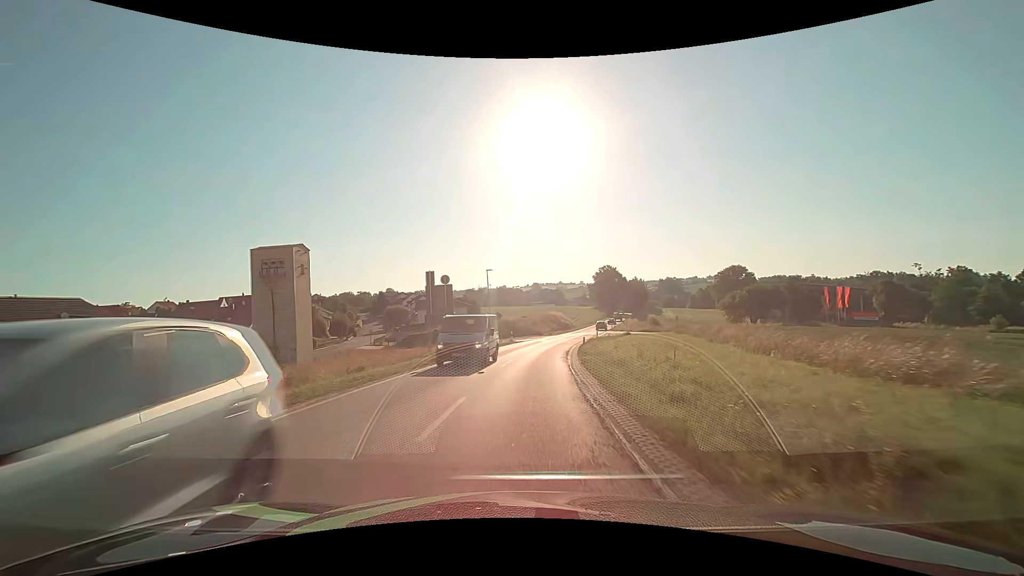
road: secondary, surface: asphalt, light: Day
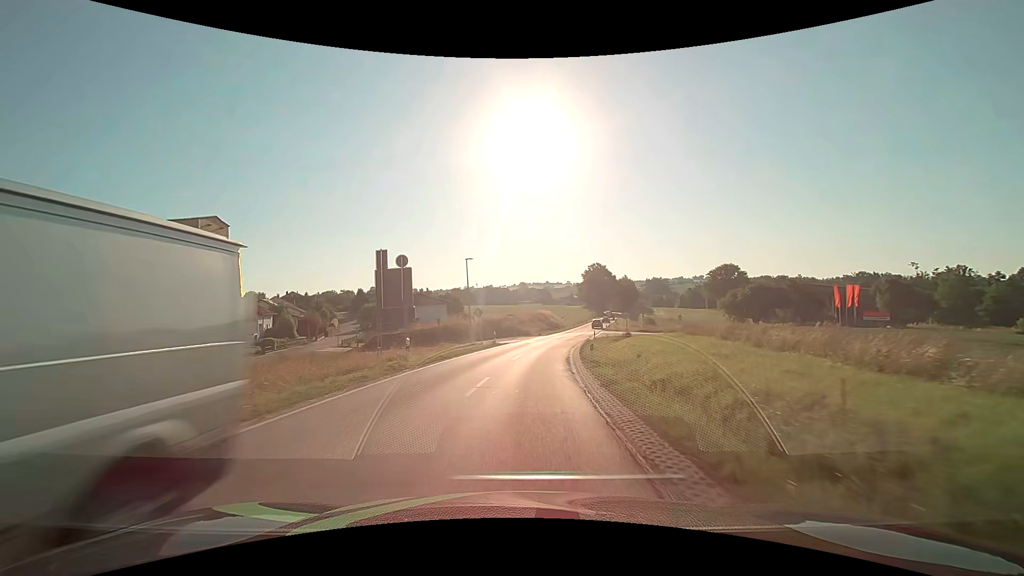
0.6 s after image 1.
(+0.1, +8.3) m; +1°
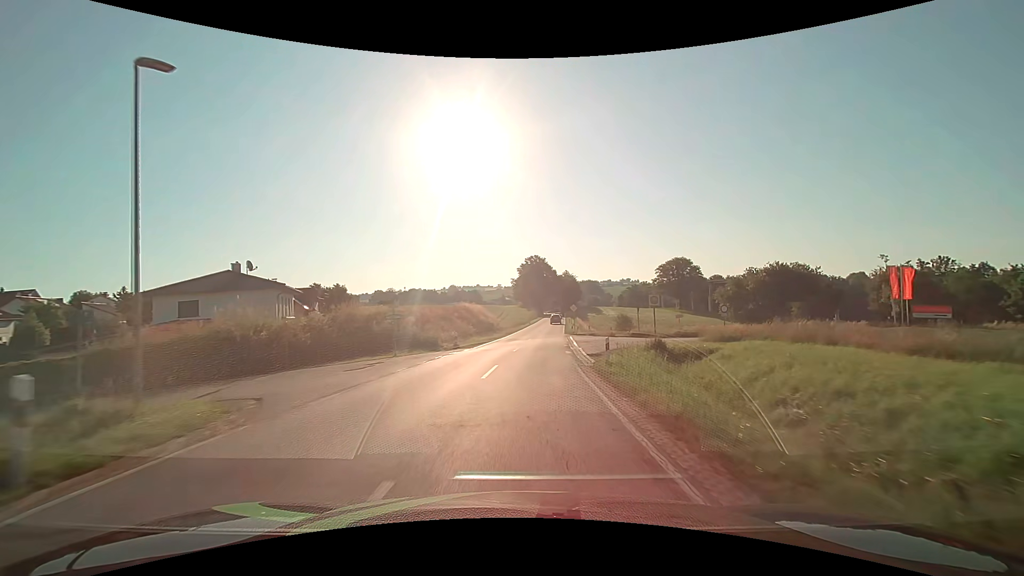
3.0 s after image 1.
(+2.2, +34.3) m; +8°
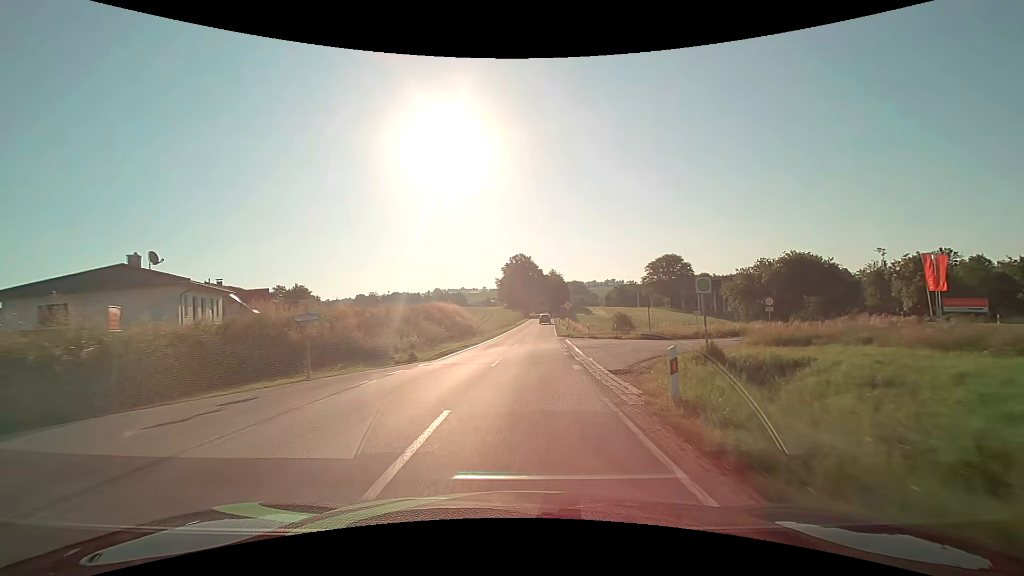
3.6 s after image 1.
(+0.1, +8.8) m; +1°
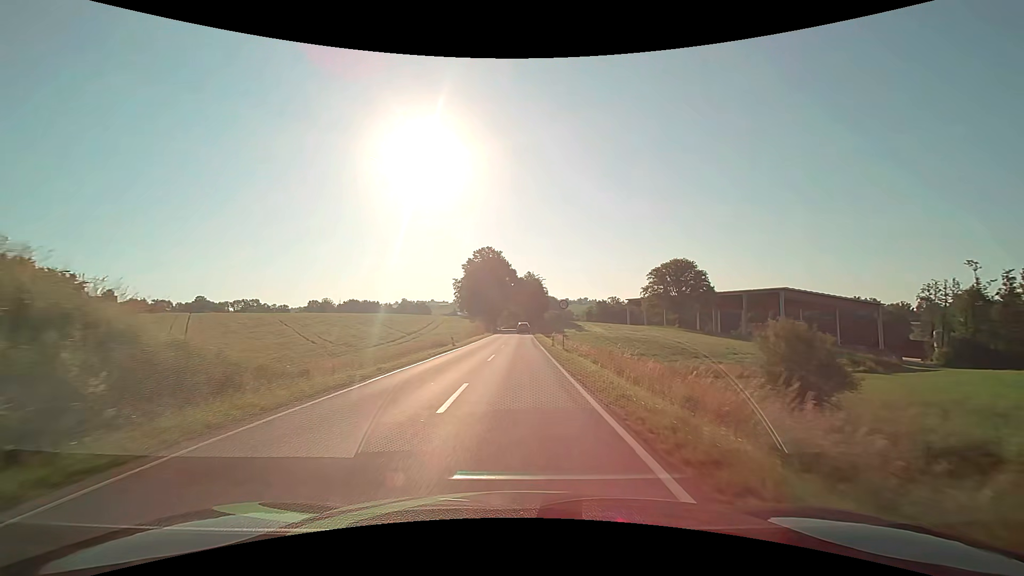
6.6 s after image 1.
(+2.0, +45.2) m; +4°
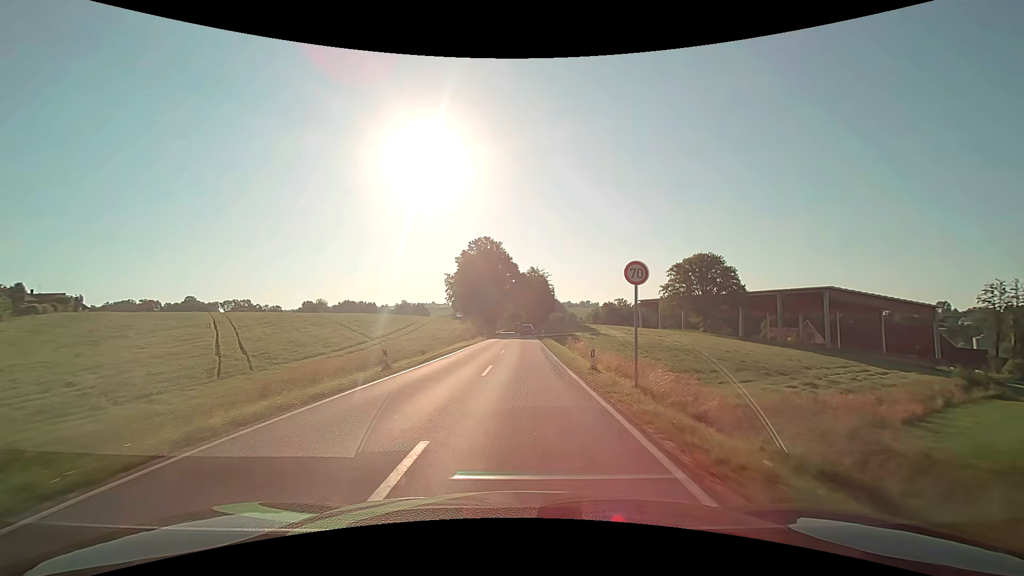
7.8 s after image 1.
(0.0, +18.5) m; 0°
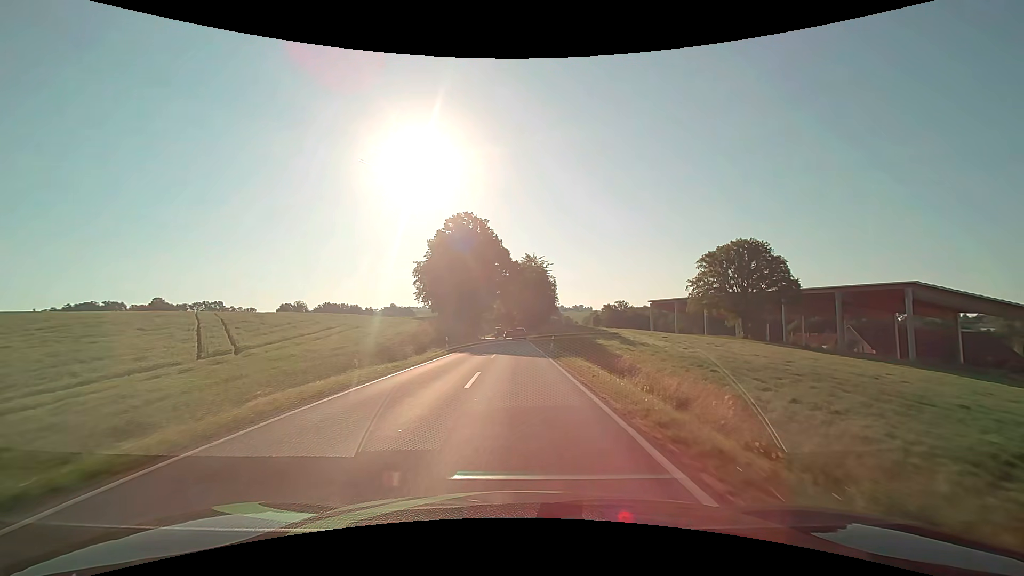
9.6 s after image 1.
(+0.2, +27.8) m; +1°
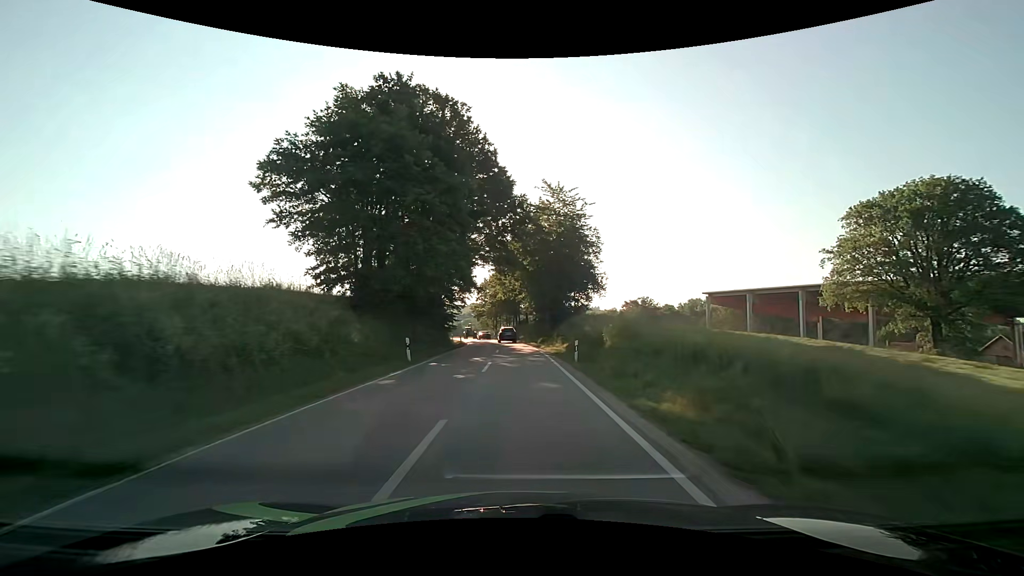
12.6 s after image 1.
(-0.2, +45.5) m; -1°
(0, +10) (0, +20) (0, +30) (0, +40) (-1, +50) (-2, +60) (-3, +70) (-5, +80) (-7, +90) (-9, +99) m
